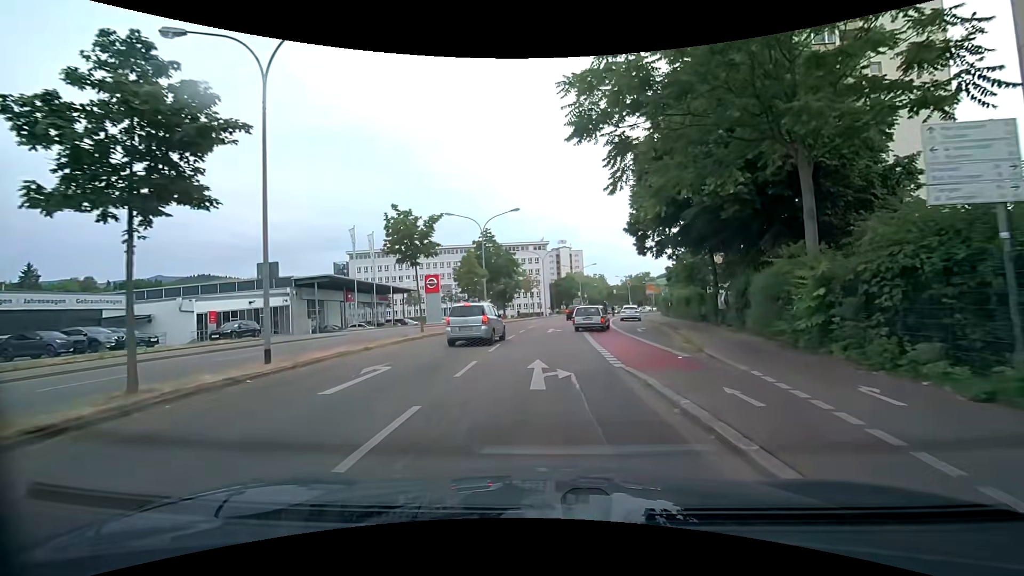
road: secondary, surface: asphalt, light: Day
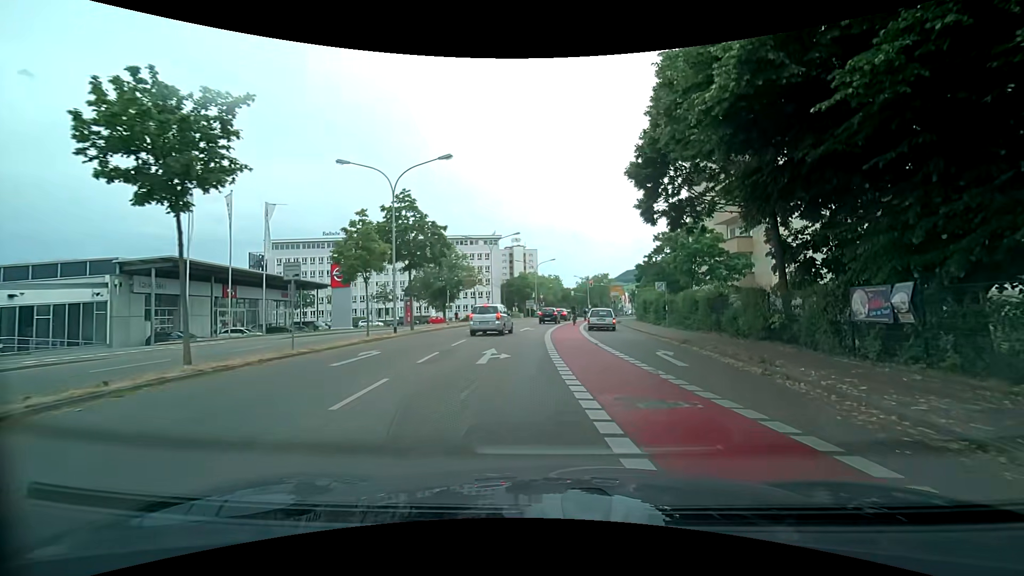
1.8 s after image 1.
(+0.4, +14.9) m; +5°
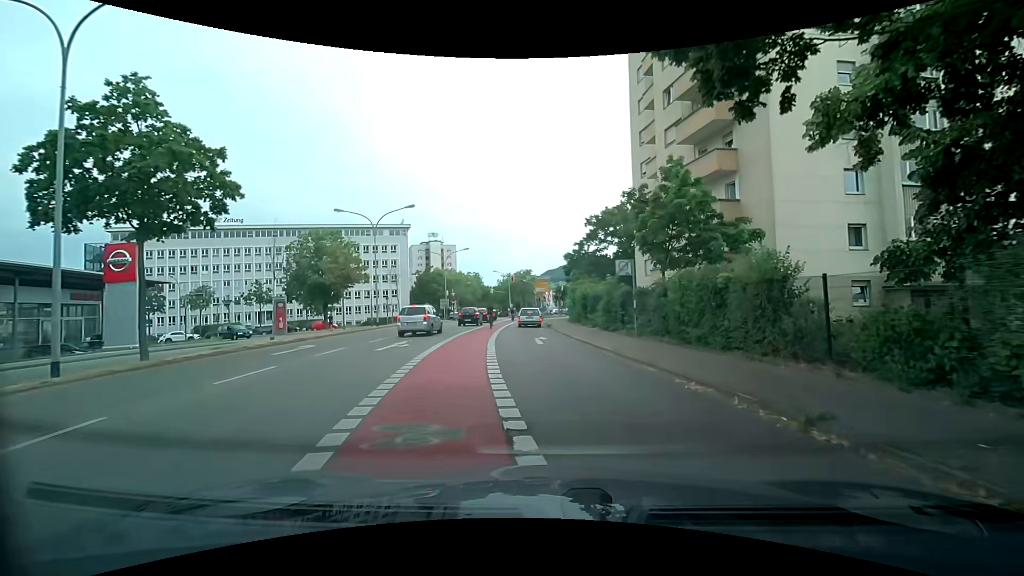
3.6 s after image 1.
(+1.3, +14.4) m; +9°
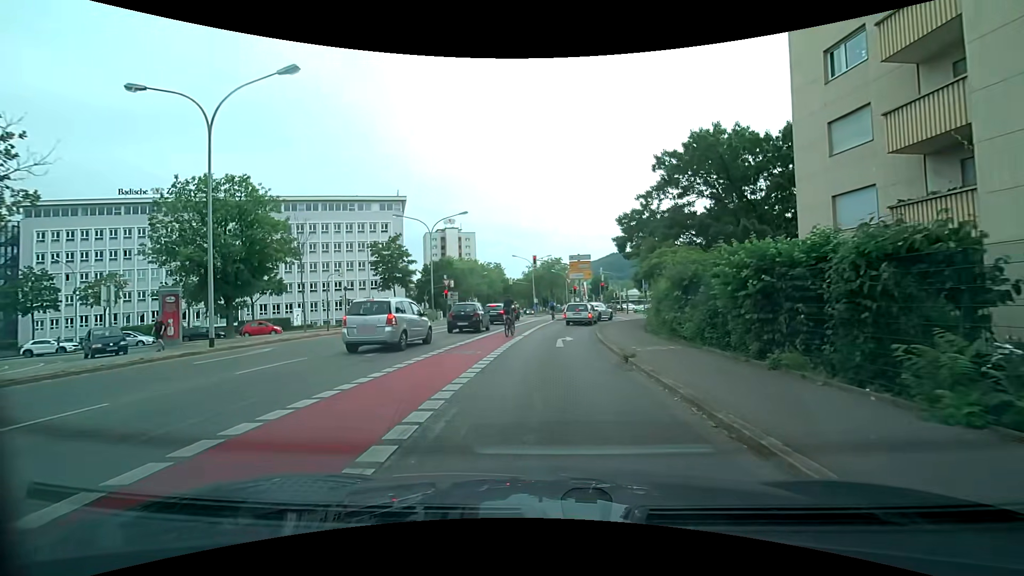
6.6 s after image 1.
(-0.4, +23.5) m; -2°
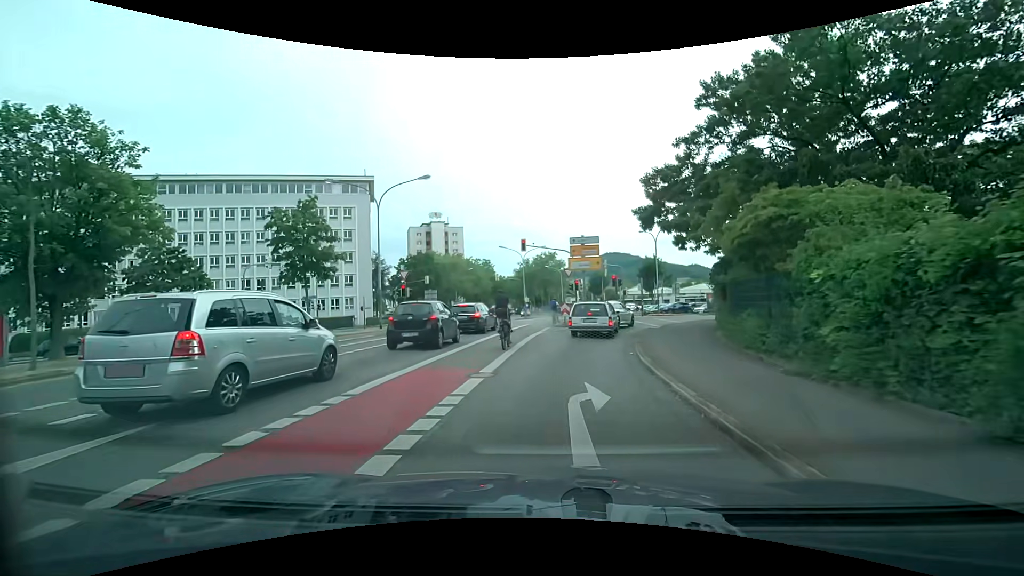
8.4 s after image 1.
(-0.2, +12.2) m; 0°
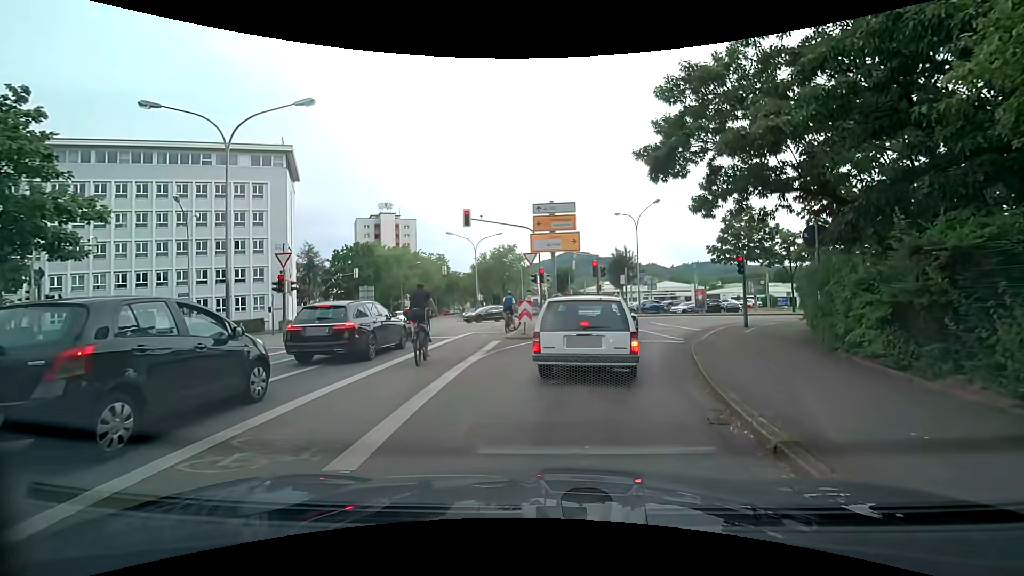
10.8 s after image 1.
(+0.4, +10.9) m; +3°
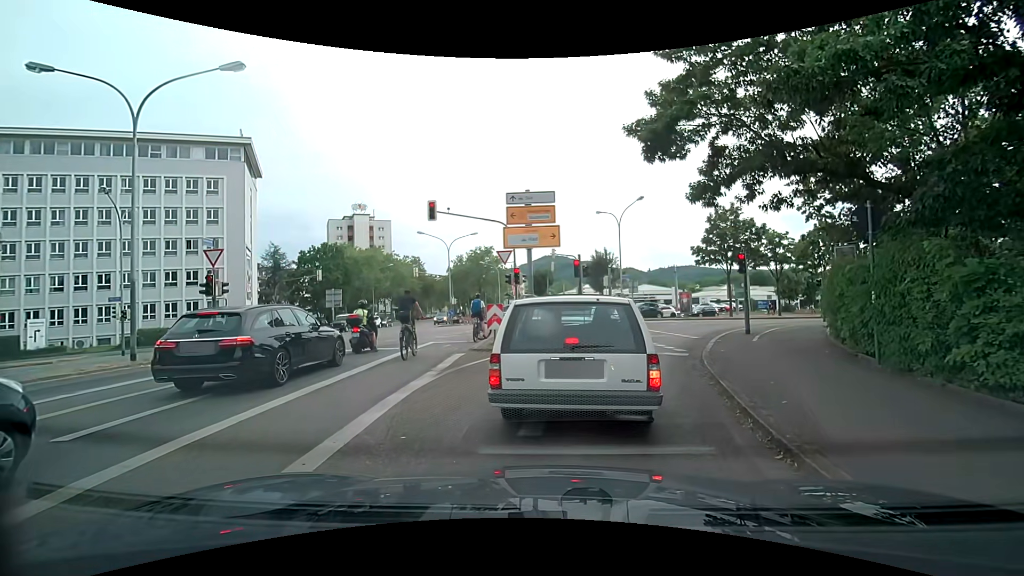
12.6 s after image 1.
(+0.1, +2.8) m; +4°
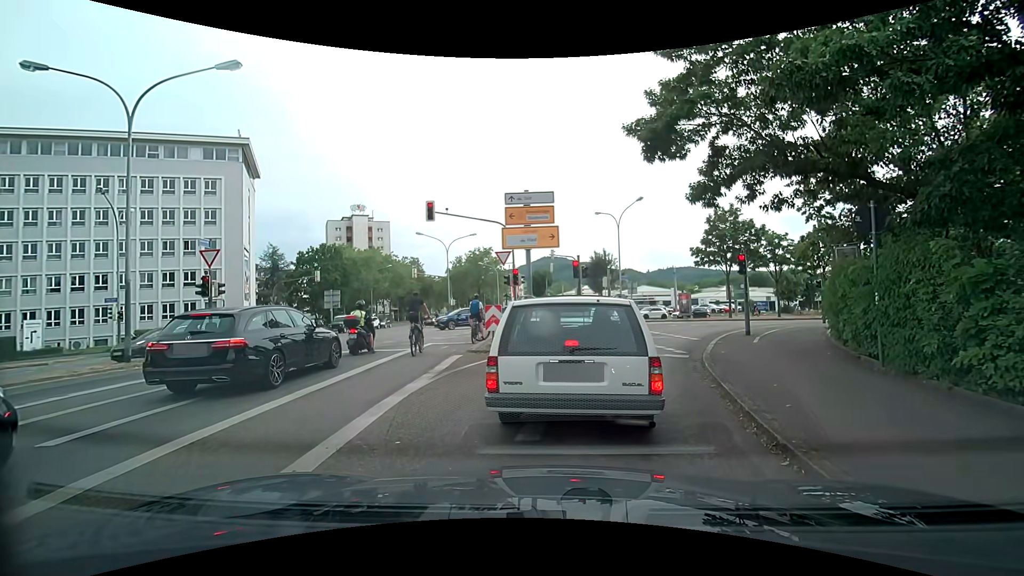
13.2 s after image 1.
(0.0, +0.1) m; 0°
